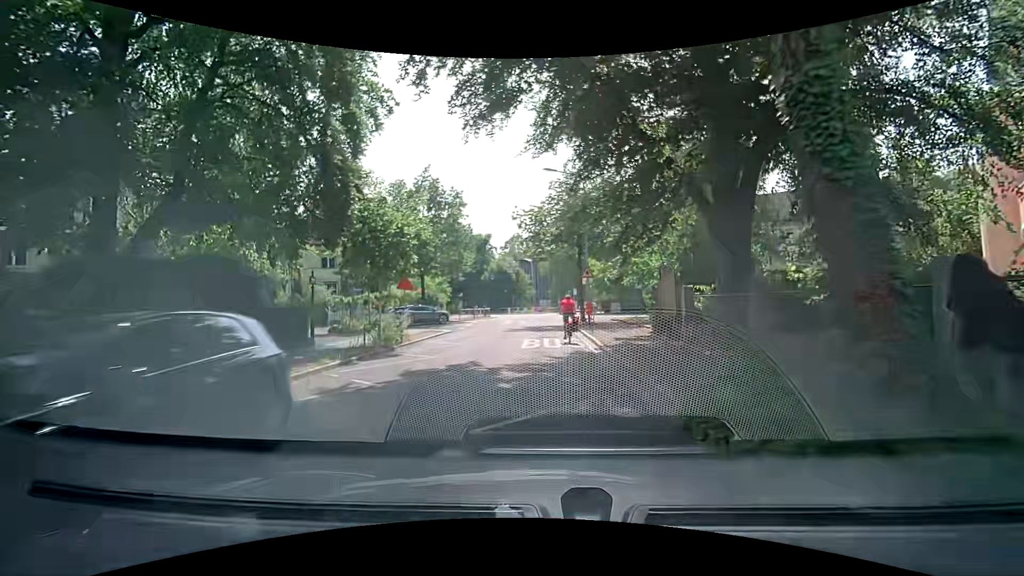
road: unclassified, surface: asphalt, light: Day
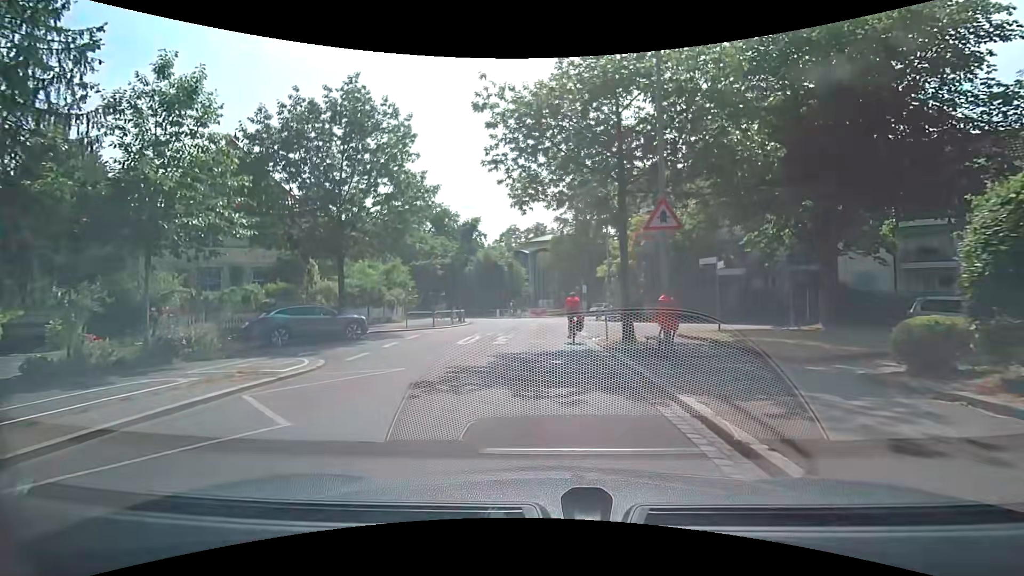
(0.0, +18.2) m; 0°
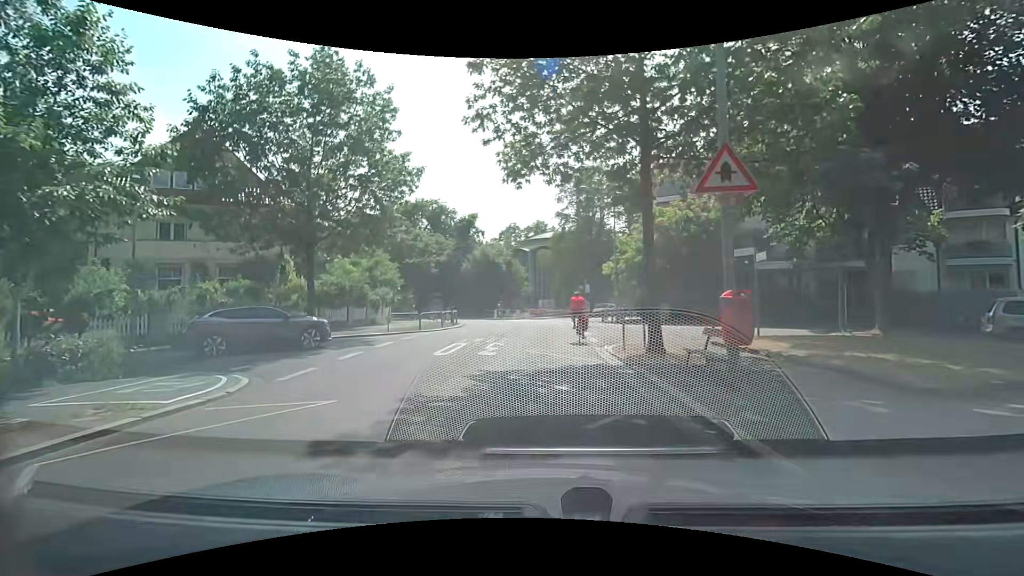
(+0.1, +3.6) m; +2°
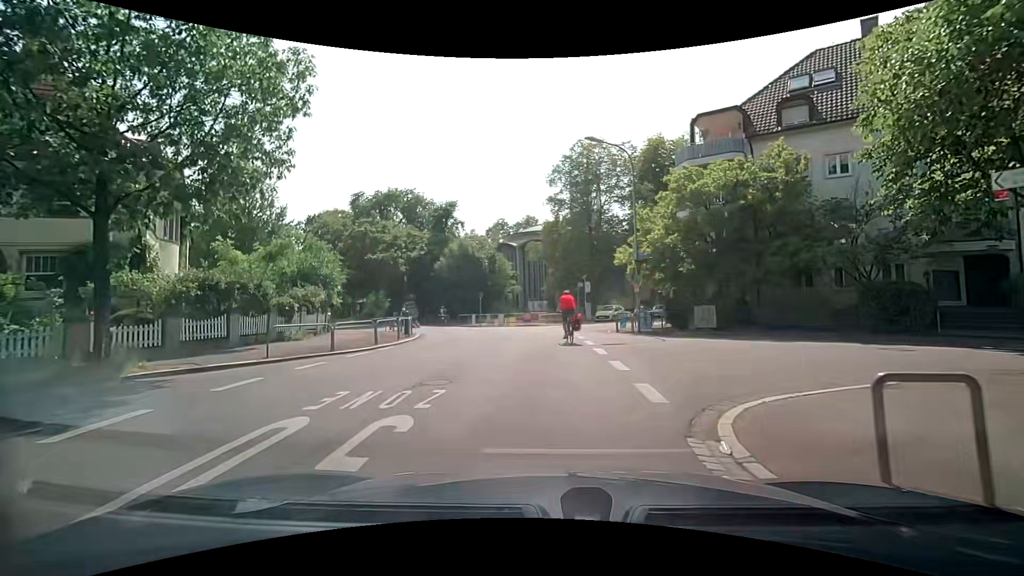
(-0.2, +10.6) m; -1°
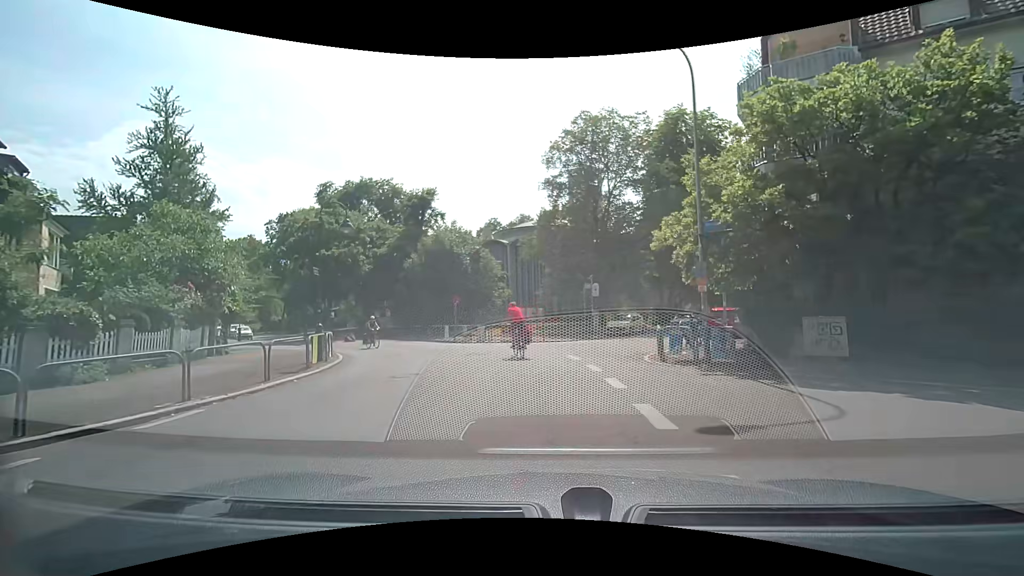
(+0.1, +10.2) m; +1°
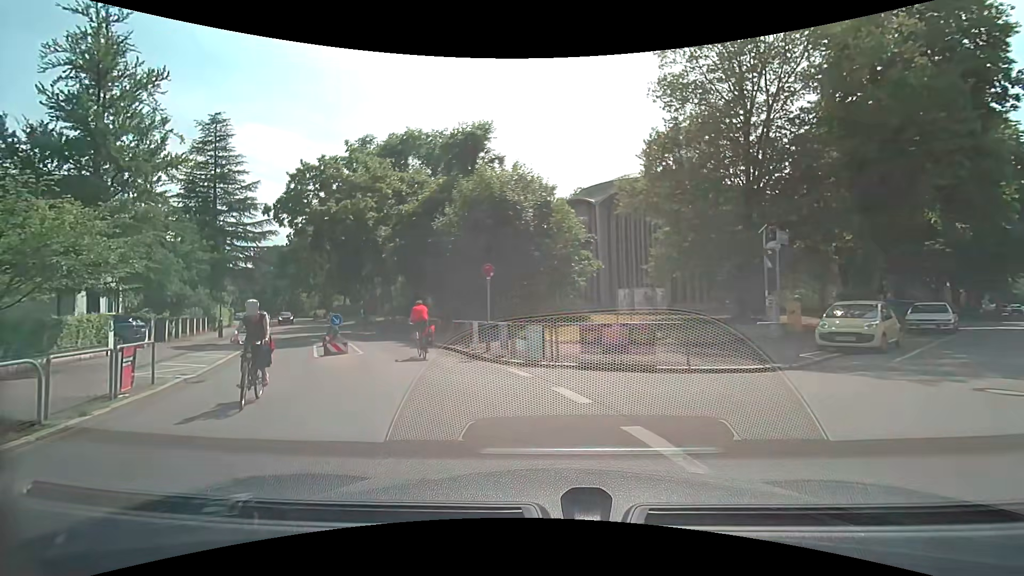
(-0.8, +16.2) m; -9°
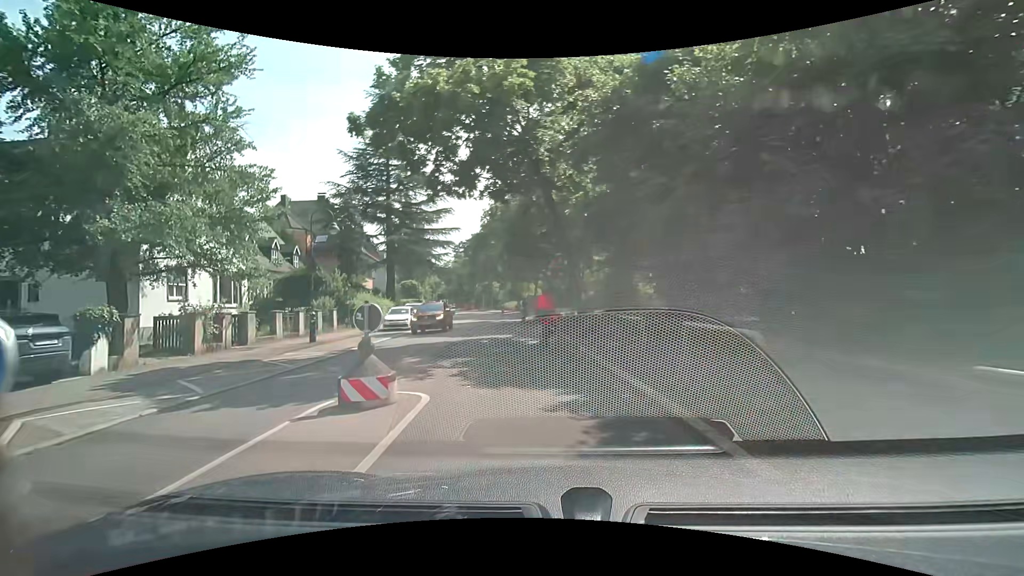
(-3.7, +16.4) m; -23°
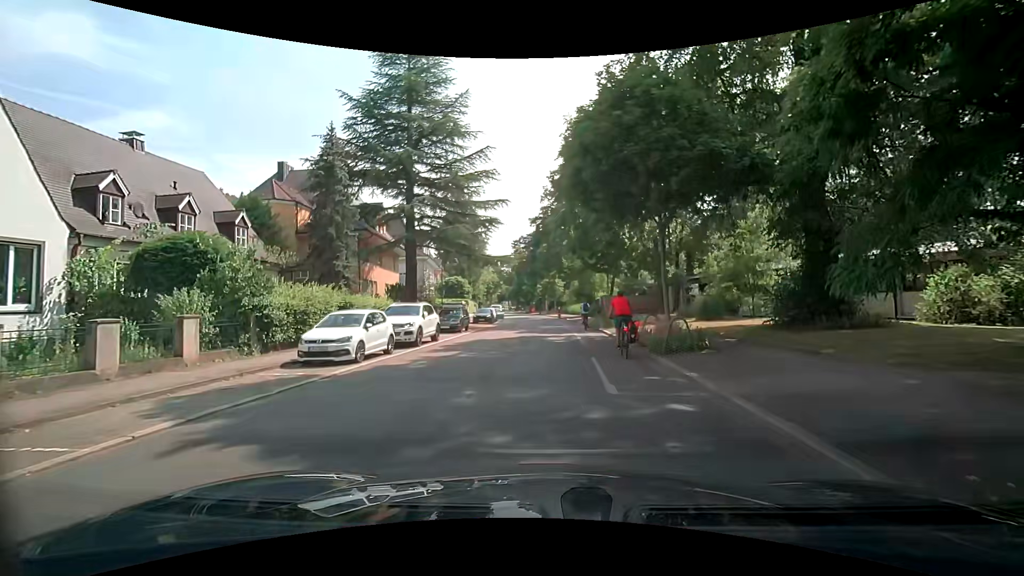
(-1.2, +17.5) m; -8°
(0, +10) (0, +20) (0, +30) (0, +40) (-1, +50) (-1, +60) (-2, +70) (-3, +80) (-4, +90) (-6, +100) m
